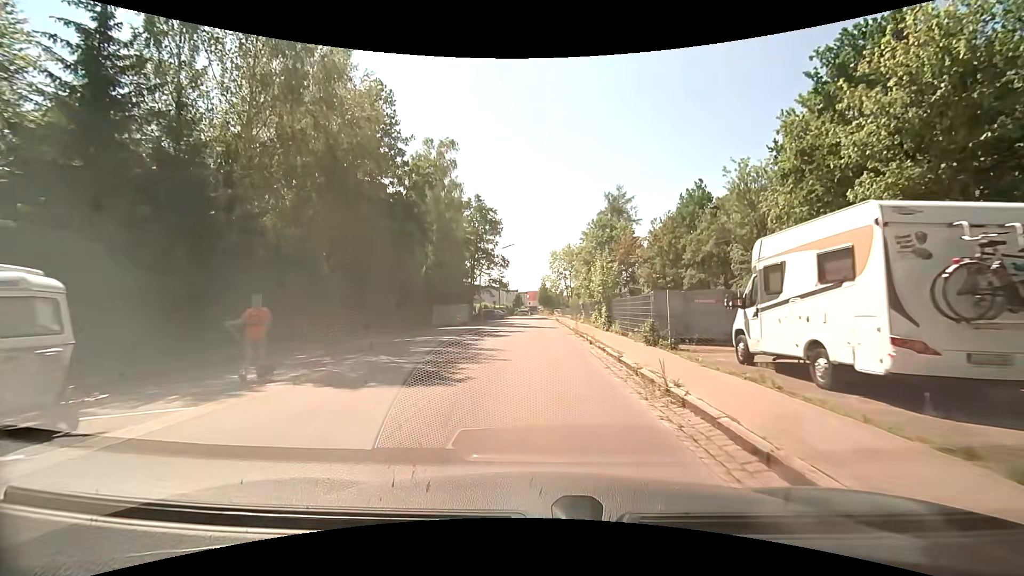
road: residential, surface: asphalt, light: Day
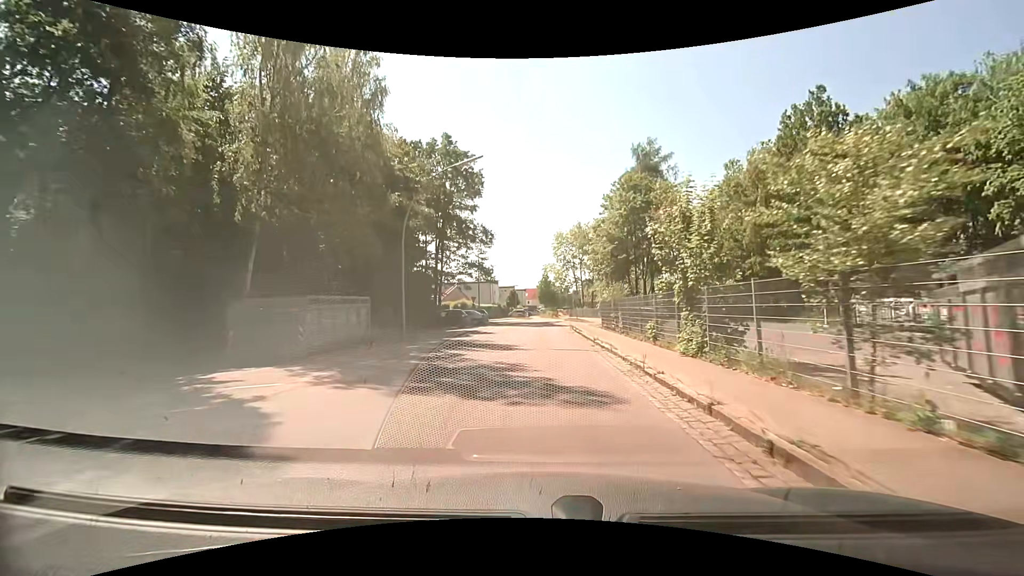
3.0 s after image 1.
(+0.1, +29.4) m; 0°
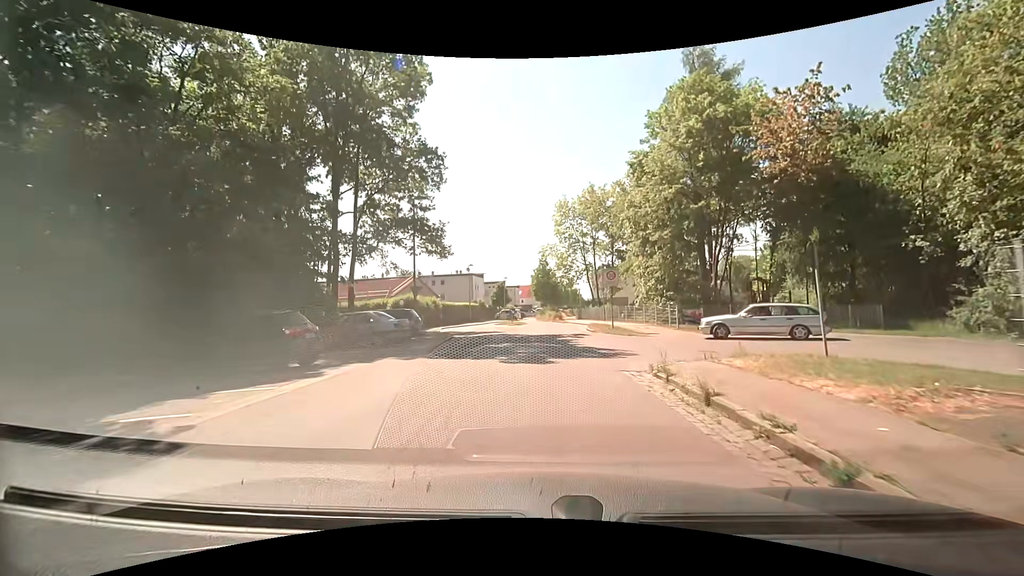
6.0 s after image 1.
(-0.2, +27.2) m; +1°
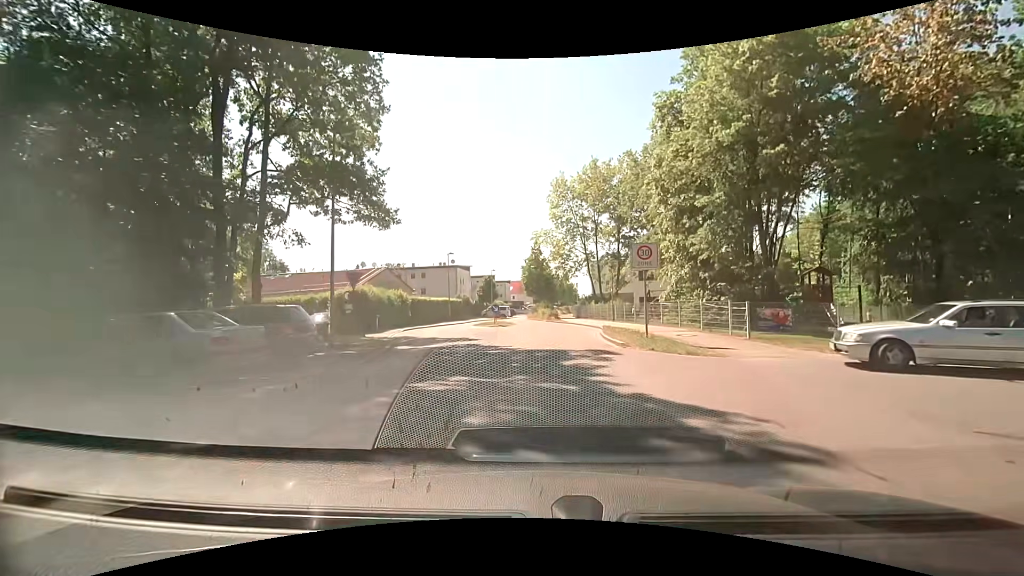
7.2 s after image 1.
(0.0, +9.9) m; +1°
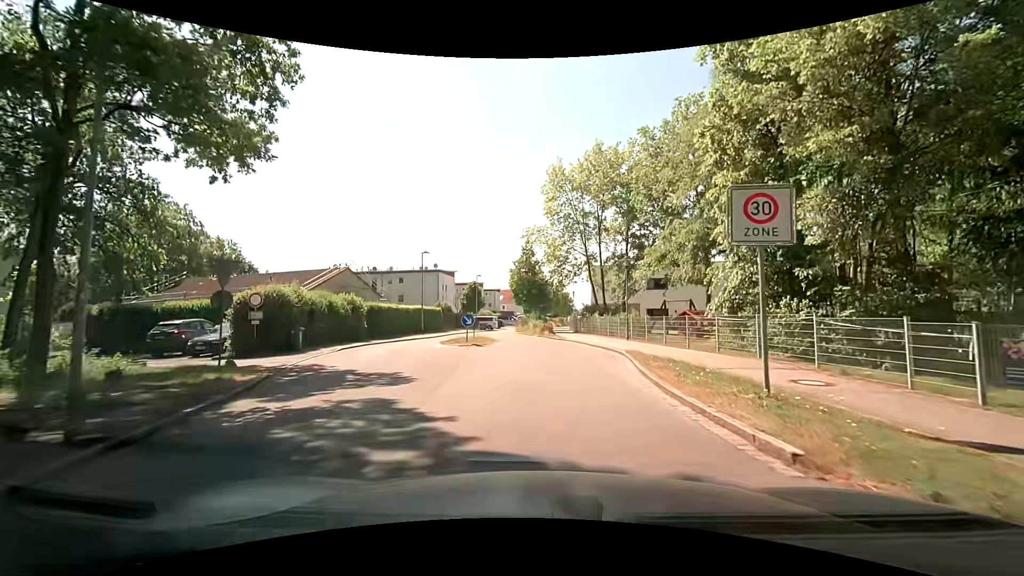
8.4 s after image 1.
(0.0, +9.0) m; 0°
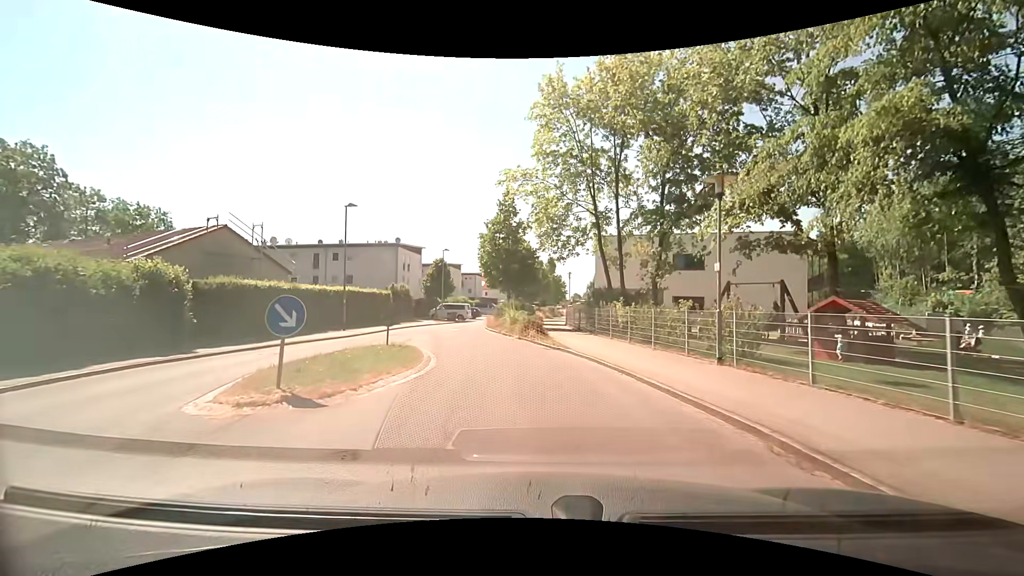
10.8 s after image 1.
(+0.4, +15.7) m; +3°
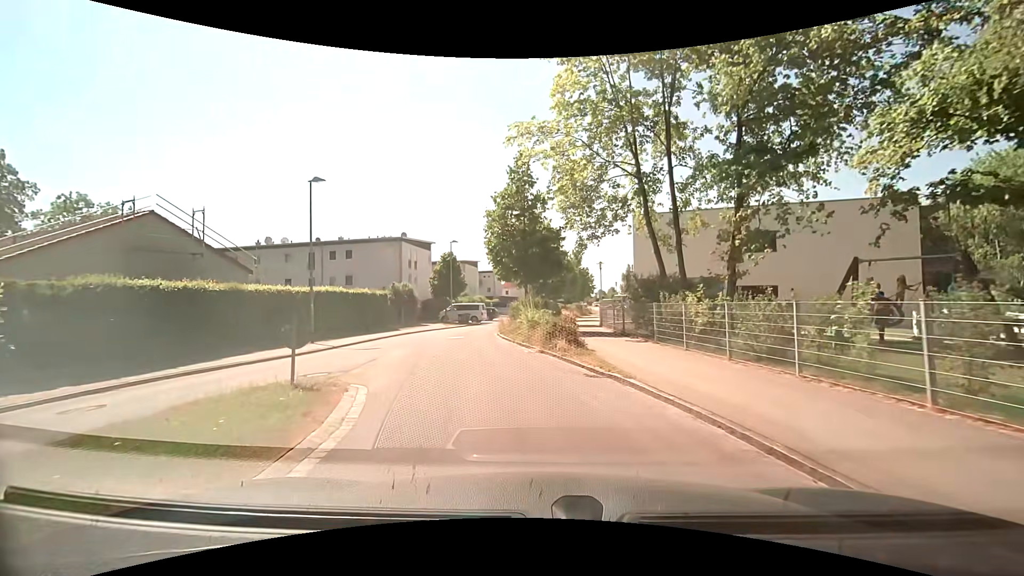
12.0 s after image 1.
(-0.2, +7.6) m; -3°
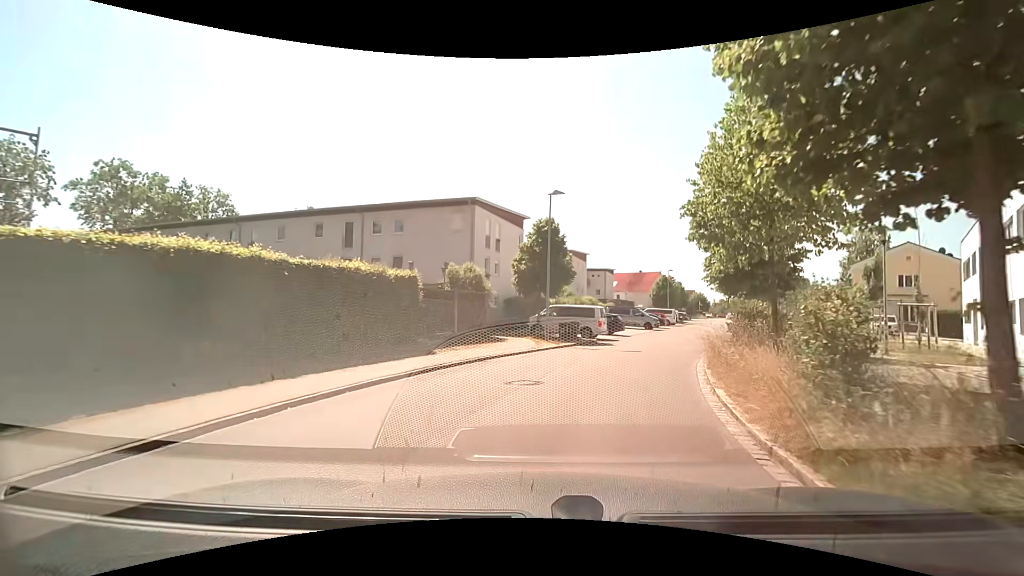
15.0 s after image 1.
(-2.9, +19.9) m; -13°
(+1, +10) (+4, +19) (+8, +29) (+12, +38) (+16, +47) (+20, +56) (+24, +65) (+27, +75) (+30, +84) (+34, +94) m
